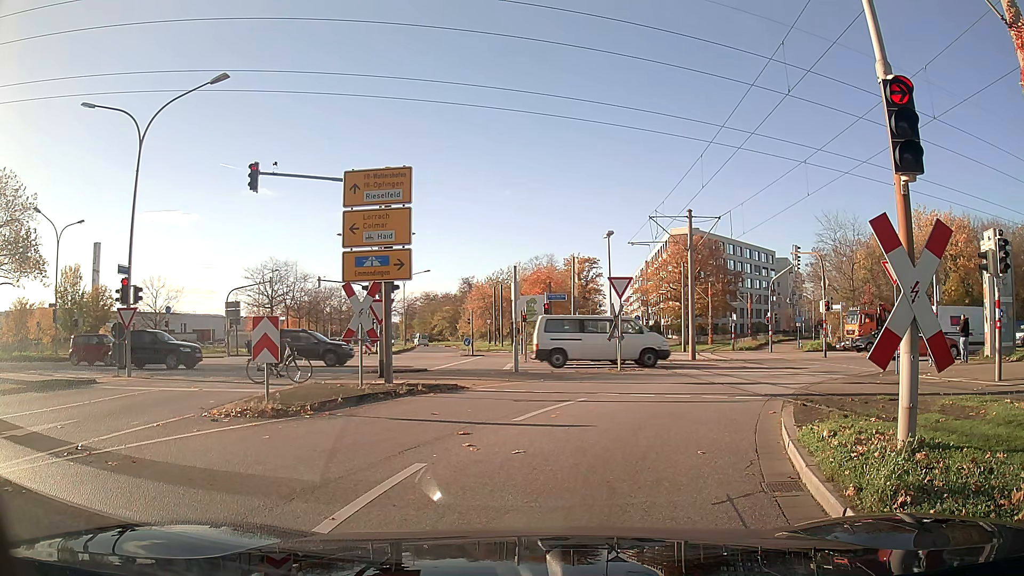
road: tertiary_link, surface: asphalt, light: Day
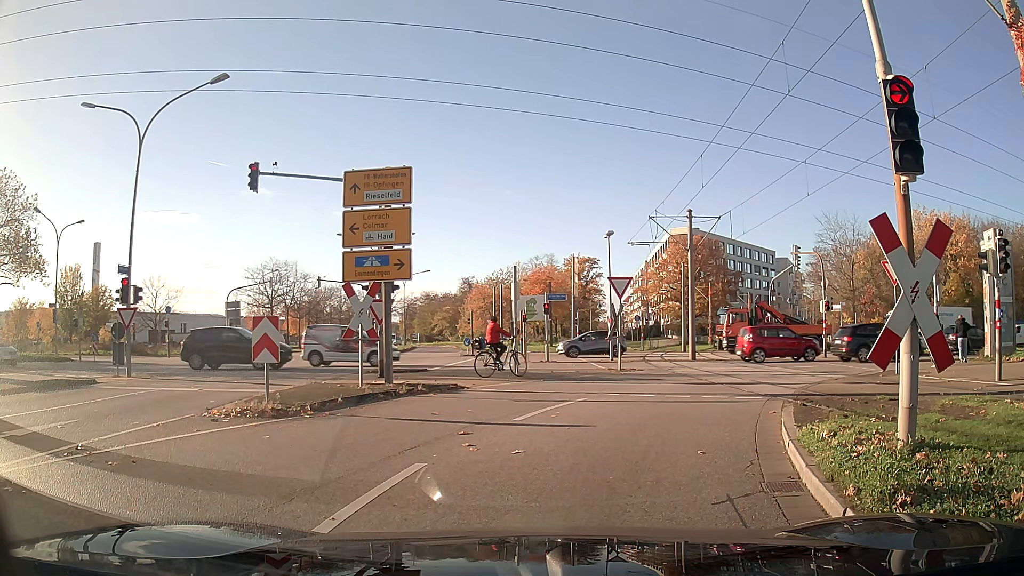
(0.0, 0.0) m; 0°
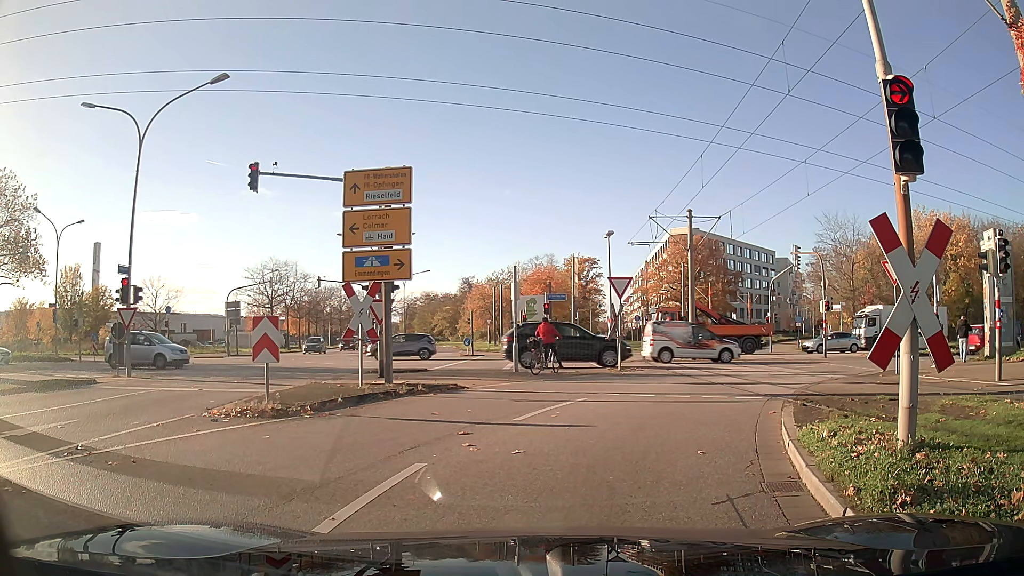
(0.0, 0.0) m; 0°
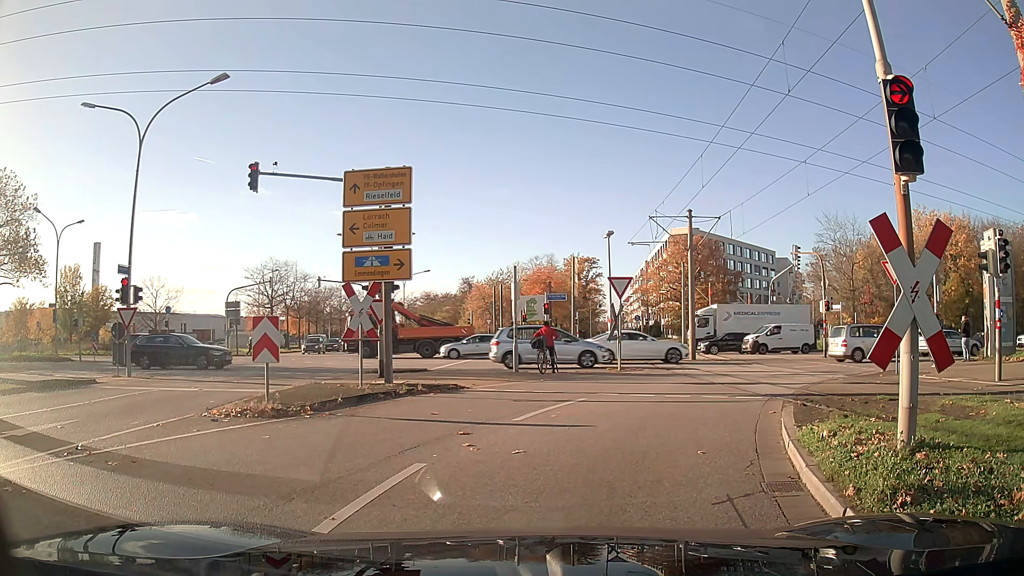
(0.0, 0.0) m; 0°
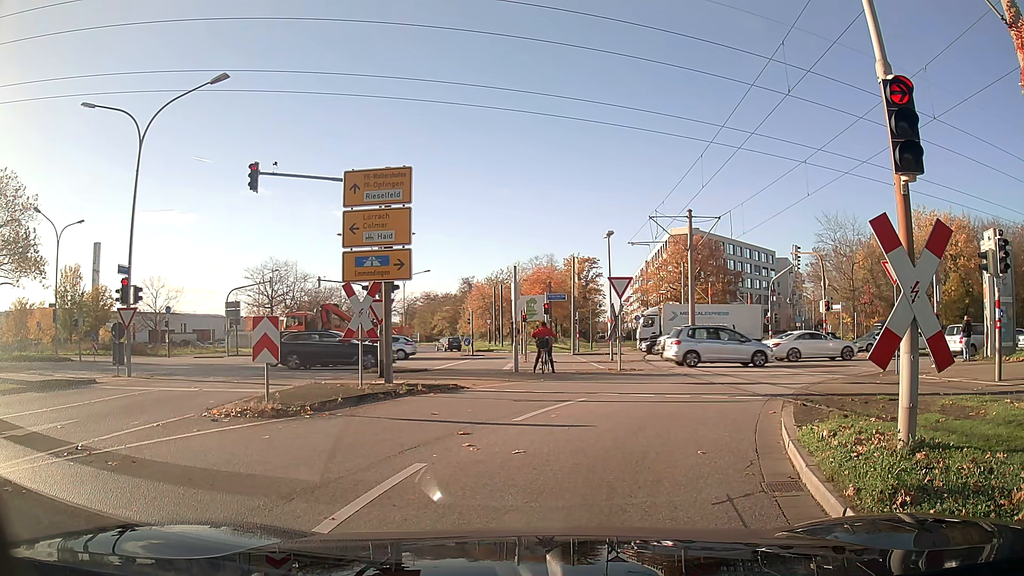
(0.0, 0.0) m; 0°
